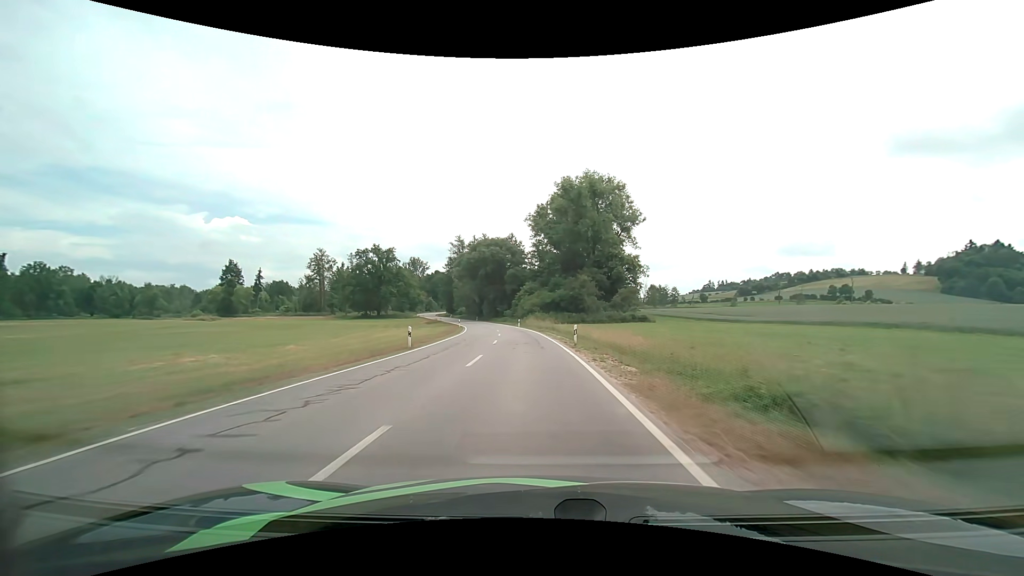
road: secondary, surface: asphalt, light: Day
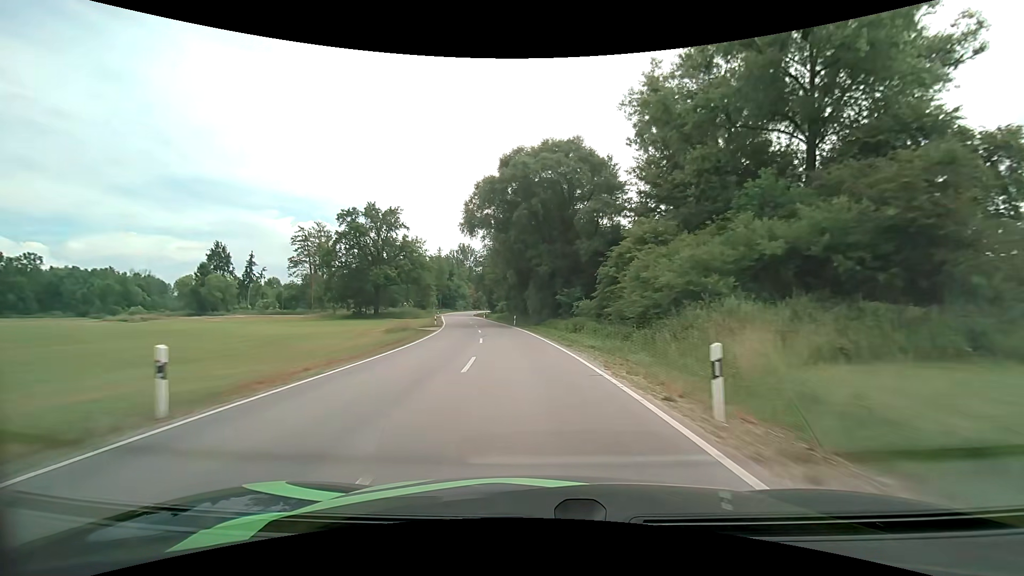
(-3.7, +59.6) m; -8°
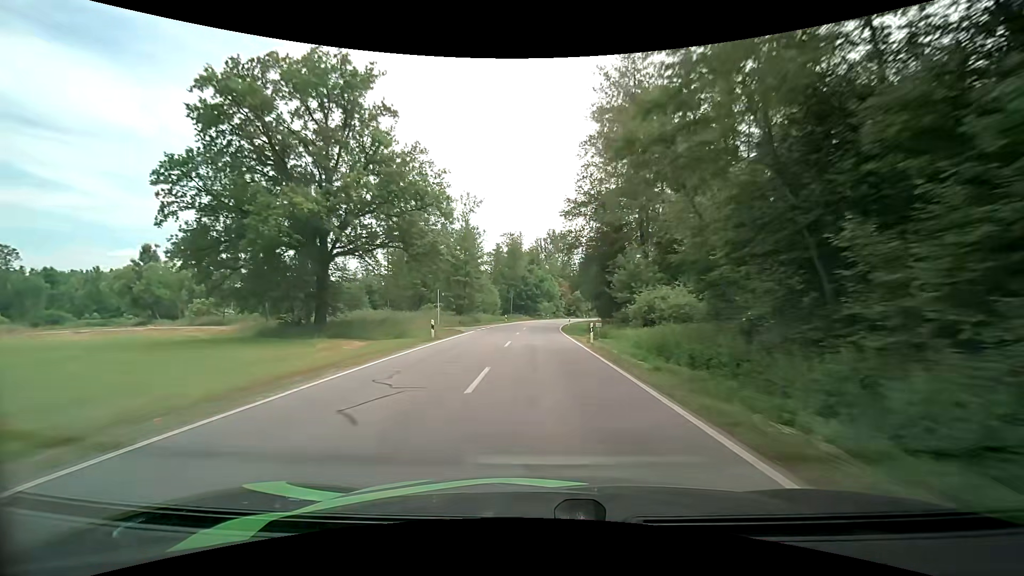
(-7.1, +60.7) m; -11°
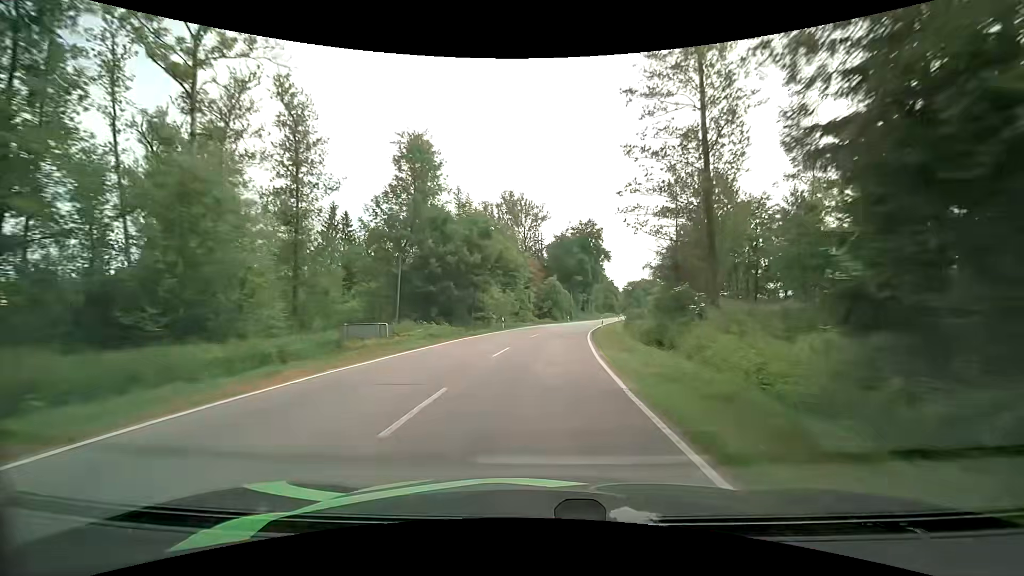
(+1.0, +60.5) m; +4°
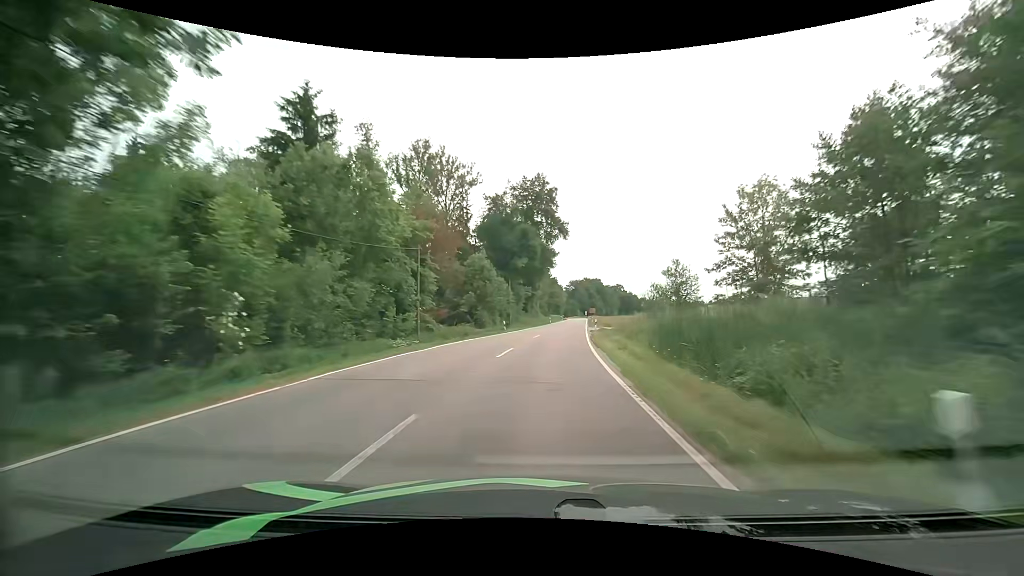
(+2.2, +36.8) m; +7°
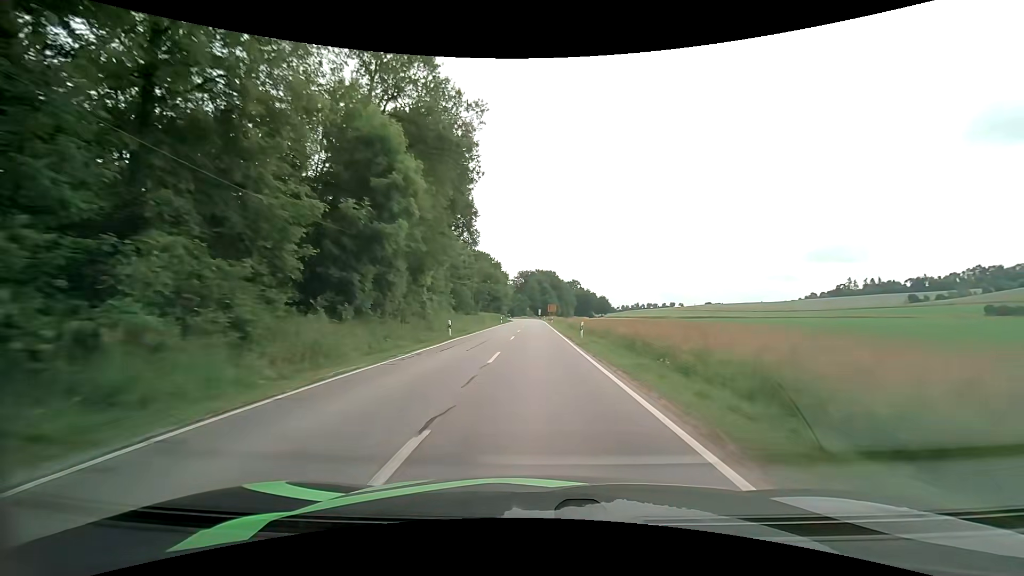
(+4.0, +62.3) m; +6°
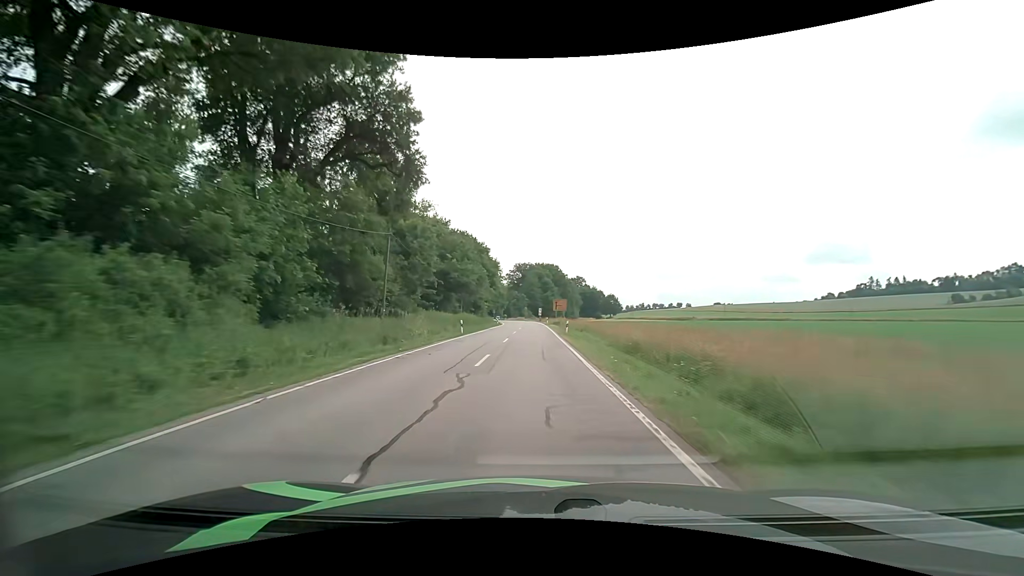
(+0.1, +37.5) m; 0°
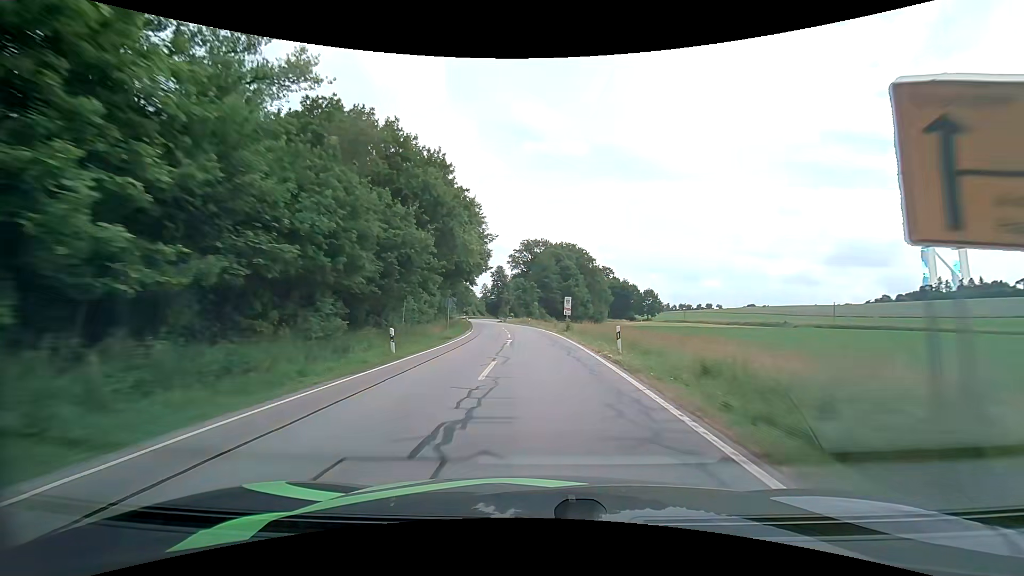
(-0.8, +62.1) m; -2°
(0, +10) (0, +20) (-1, +30) (-1, +40) (-2, +50) (-3, +60) (-5, +70) (-6, +80) (-7, +90) (-9, +99) m
